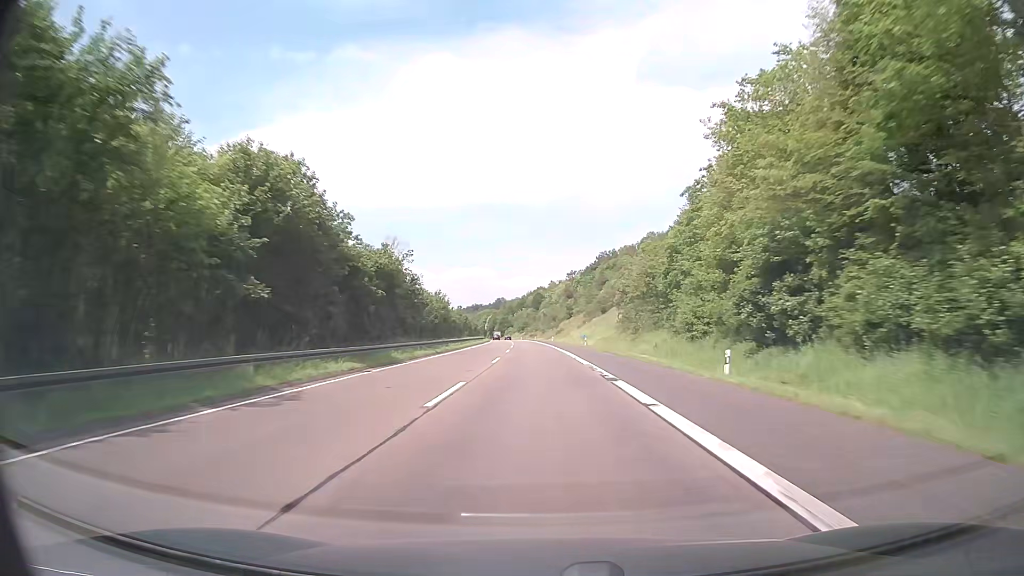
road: motorway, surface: asphalt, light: Day
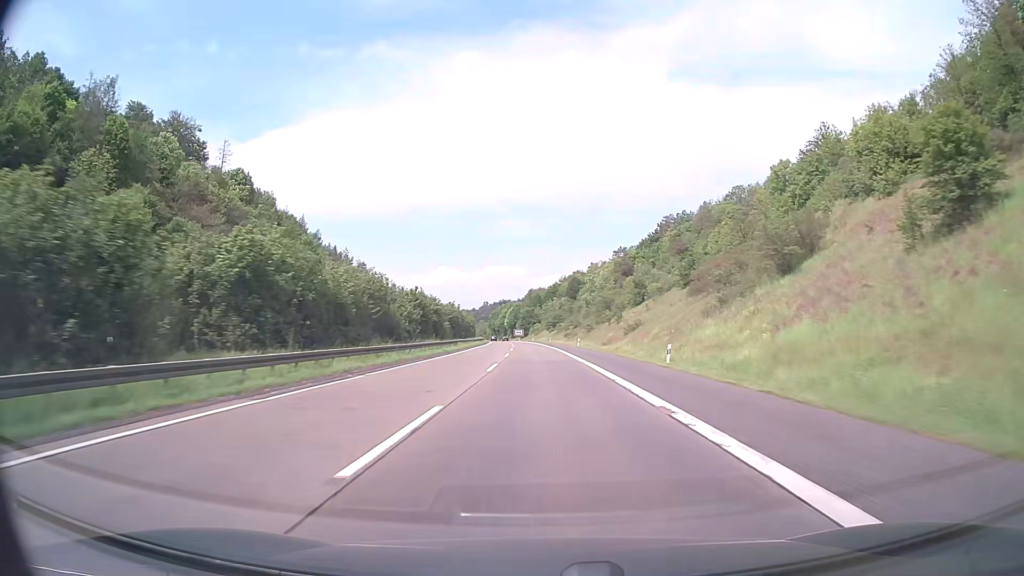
(-2.2, +95.4) m; -3°
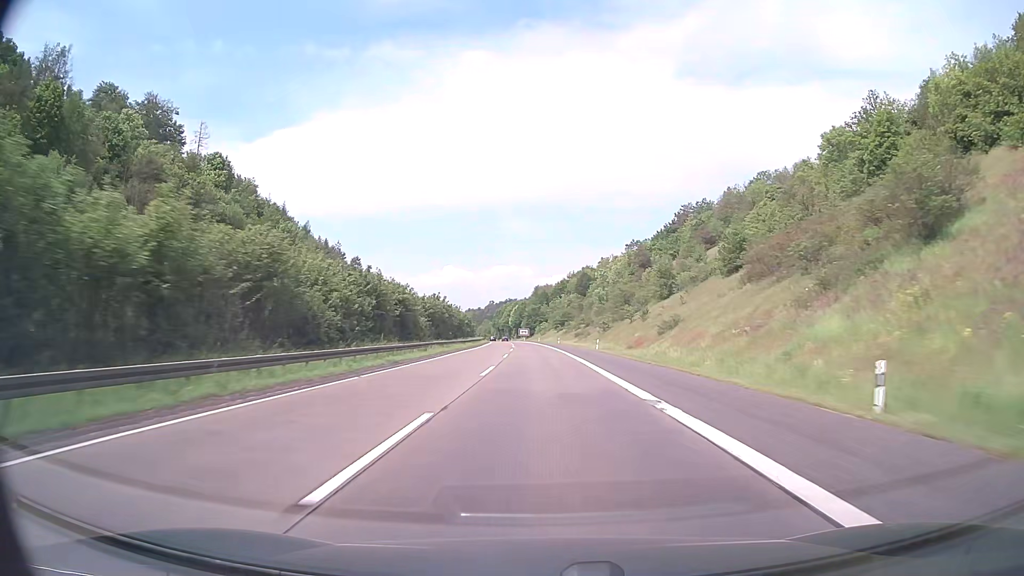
(-0.1, +19.1) m; -1°
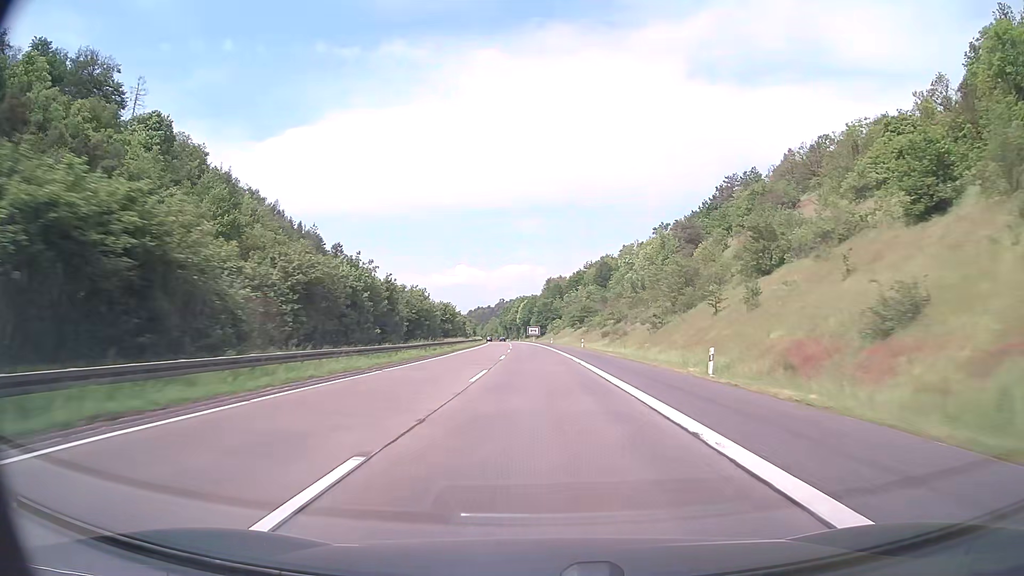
(-0.3, +38.2) m; -1°
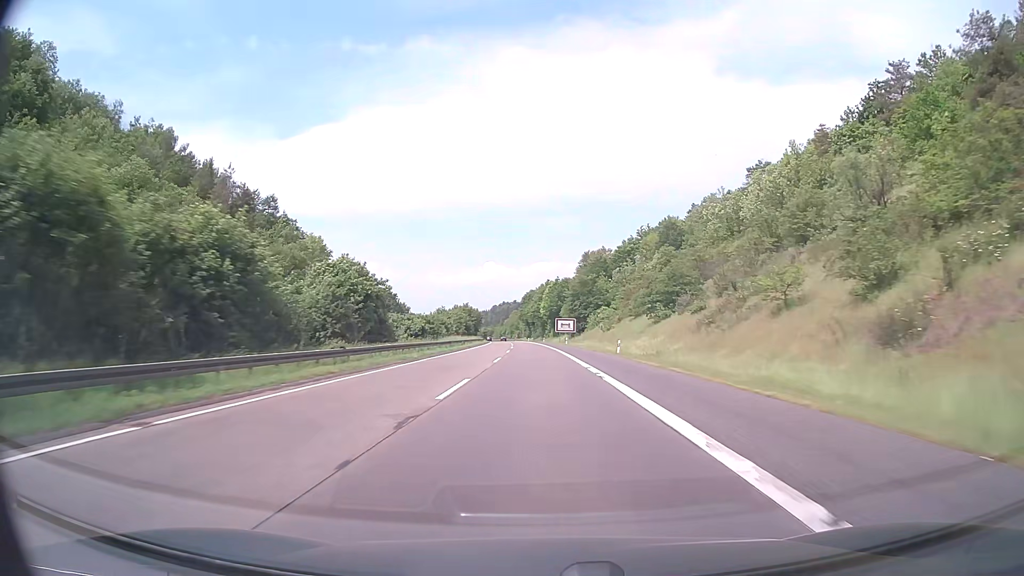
(-1.5, +76.3) m; -2°
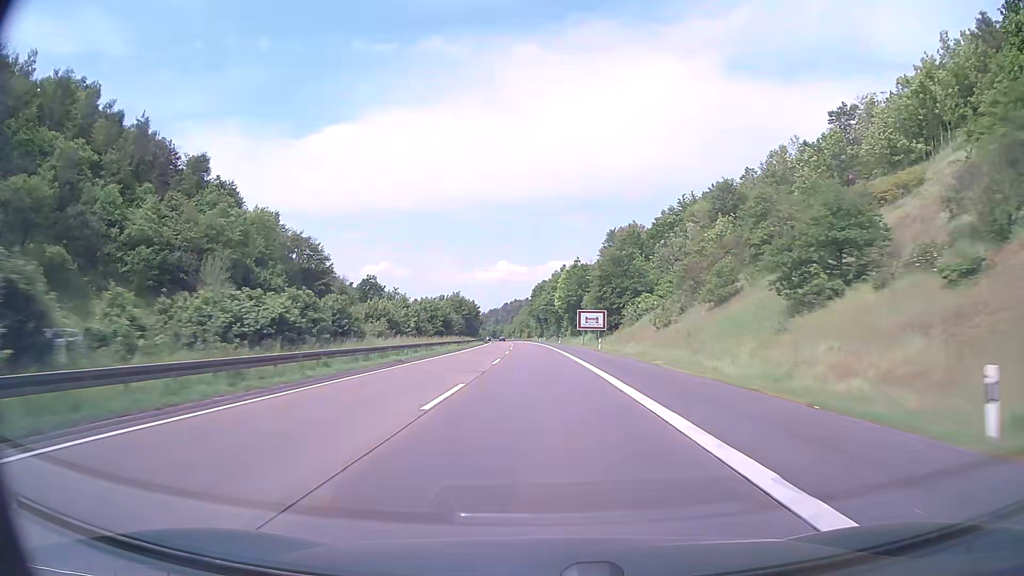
(-0.4, +38.1) m; -1°
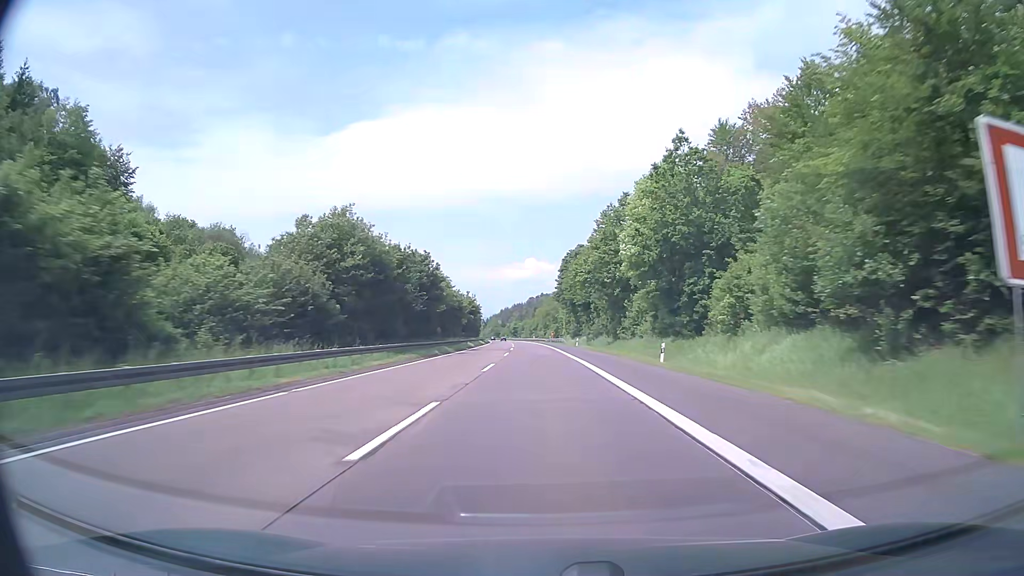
(-1.4, +76.3) m; -2°
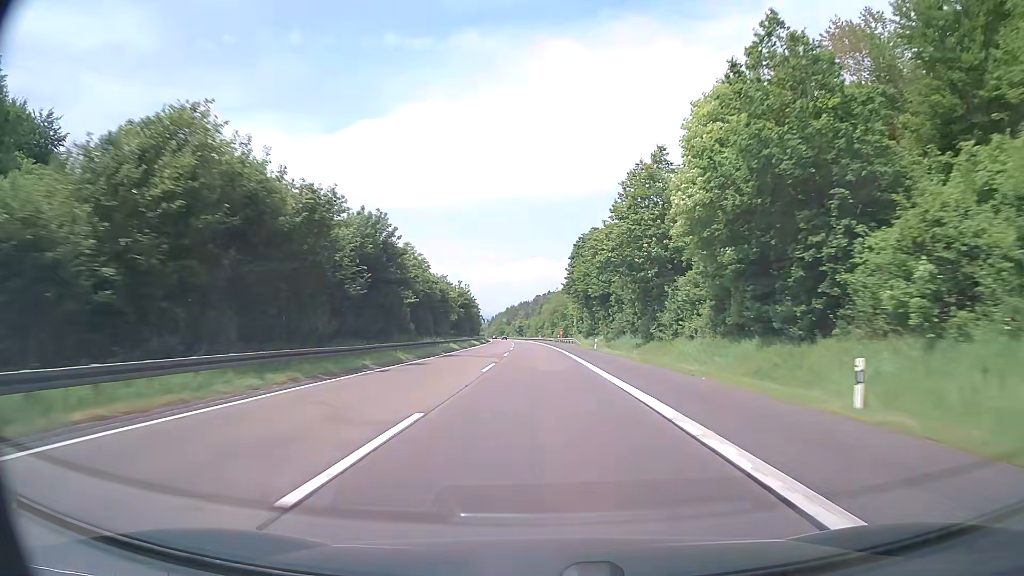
(-0.1, +19.1) m; -1°
(0, +10) (0, +20) (0, +30) (0, +40) (-1, +50) (-1, +60) (-1, +70) (-1, +80) (-2, +90) (-2, +100) m
